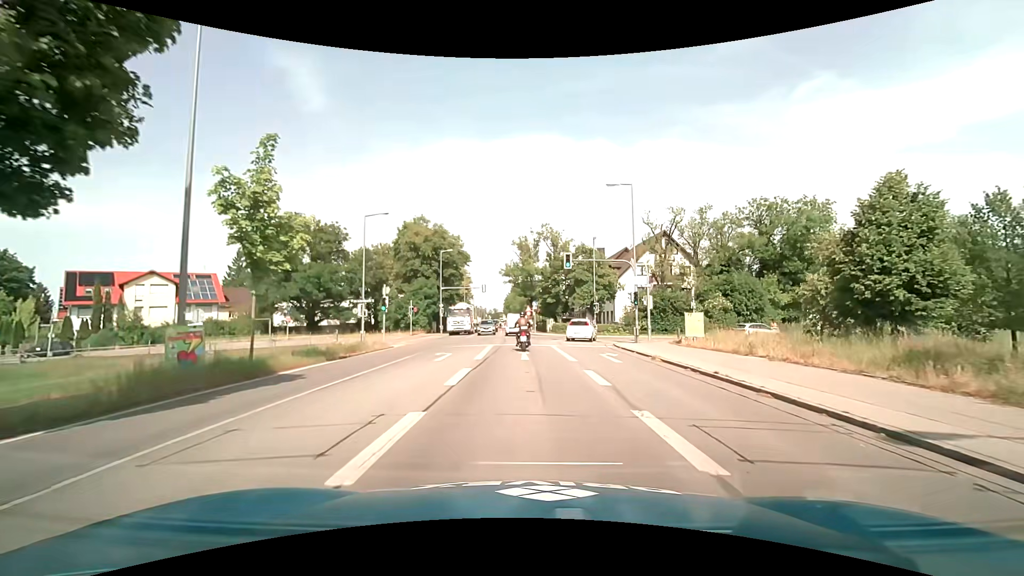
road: tertiary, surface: asphalt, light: Day
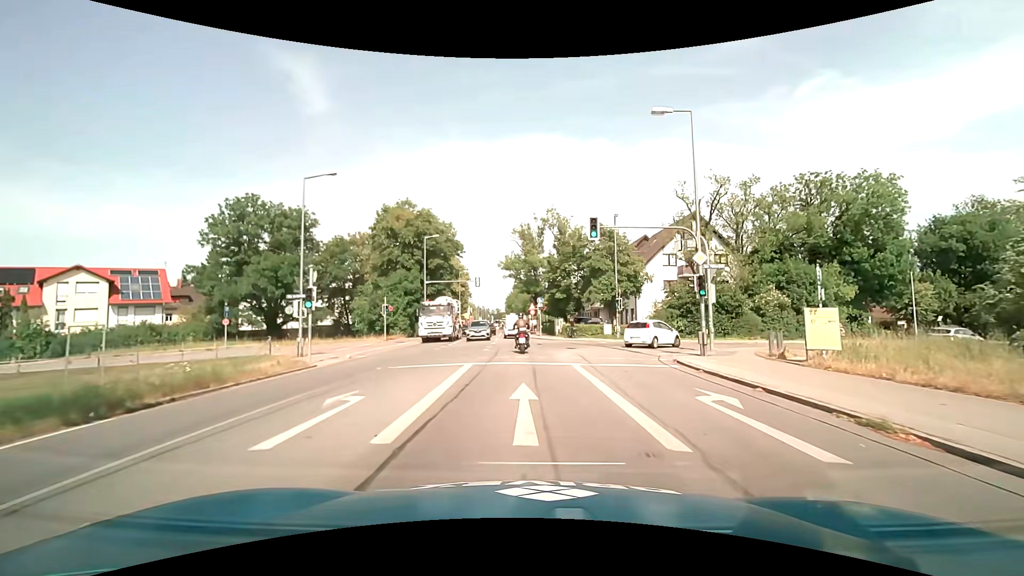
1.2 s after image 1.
(0.0, +11.3) m; 0°
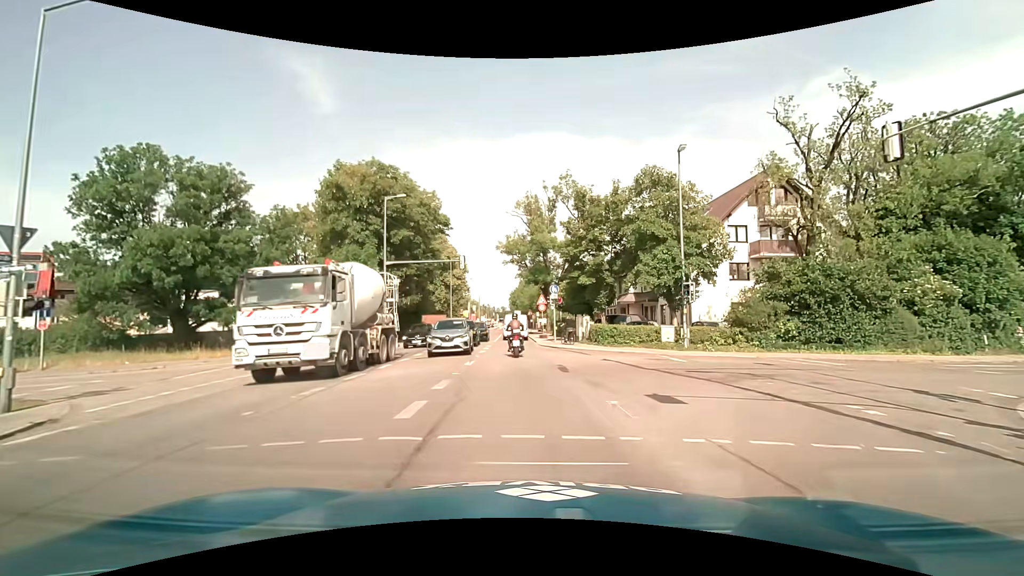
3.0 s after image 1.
(-0.2, +16.1) m; -1°
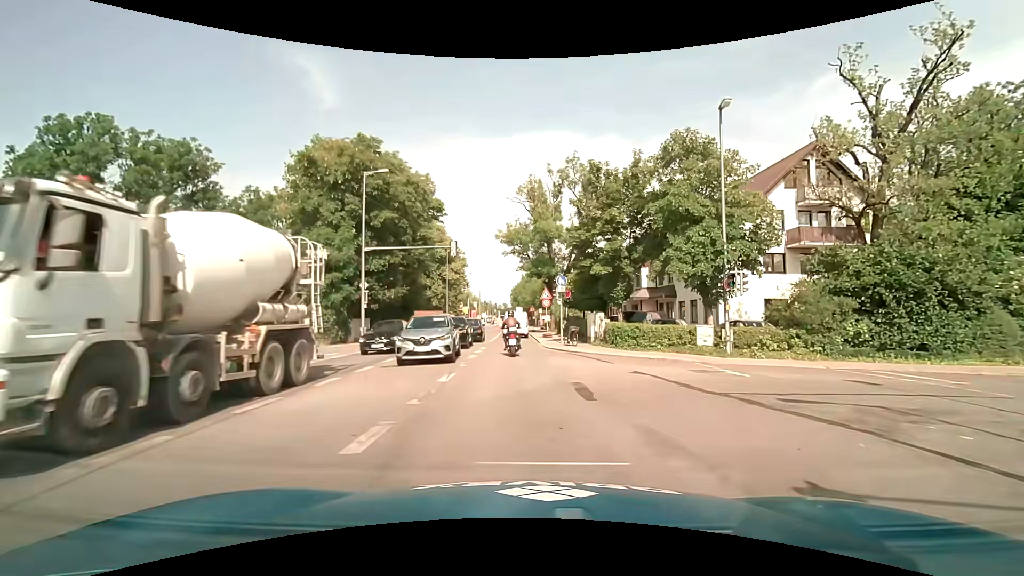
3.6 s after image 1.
(0.0, +5.0) m; 0°
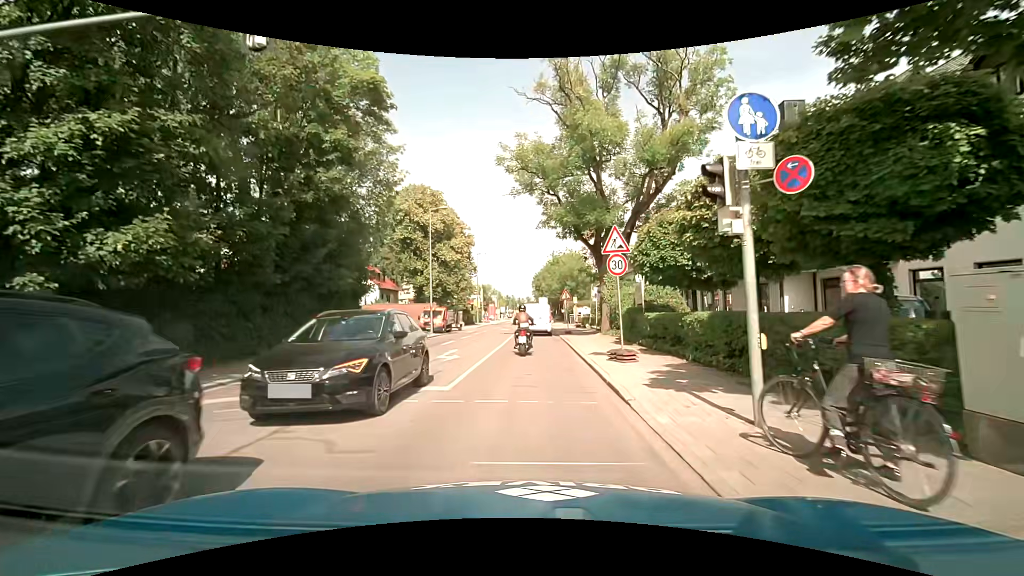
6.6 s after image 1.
(-0.4, +22.6) m; -3°
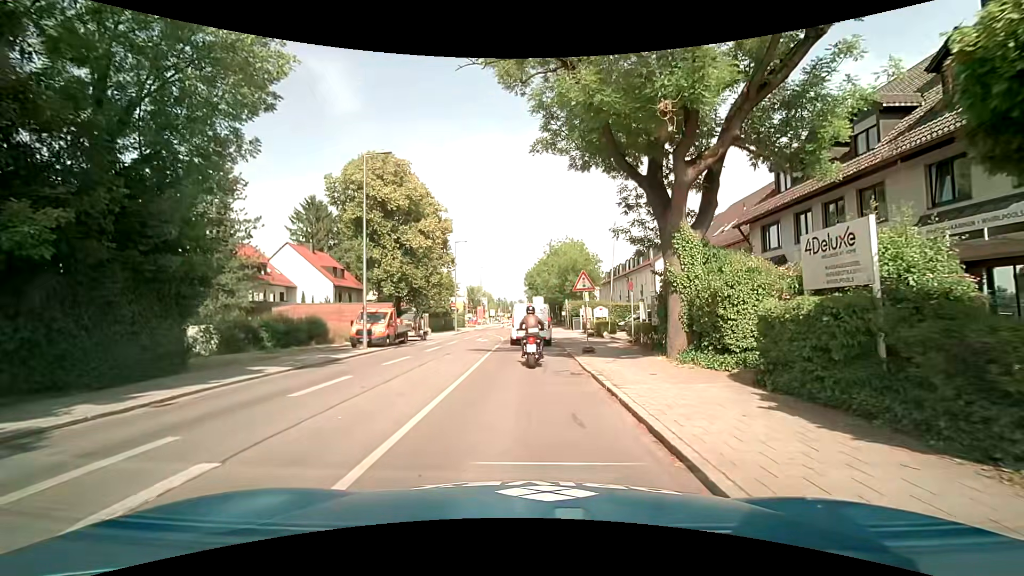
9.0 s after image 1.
(+0.2, +14.4) m; +1°
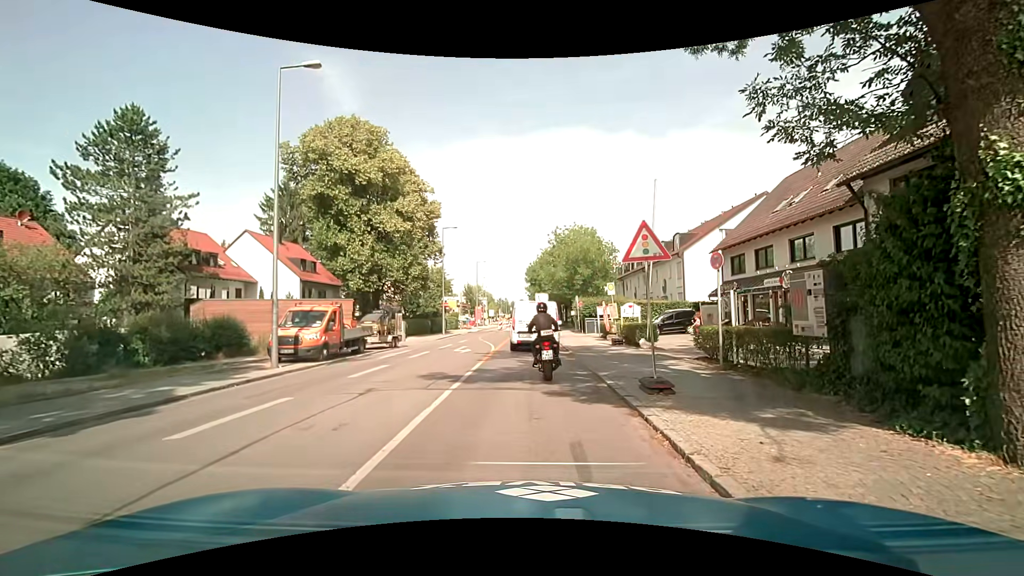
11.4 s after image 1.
(+0.1, +9.1) m; +1°
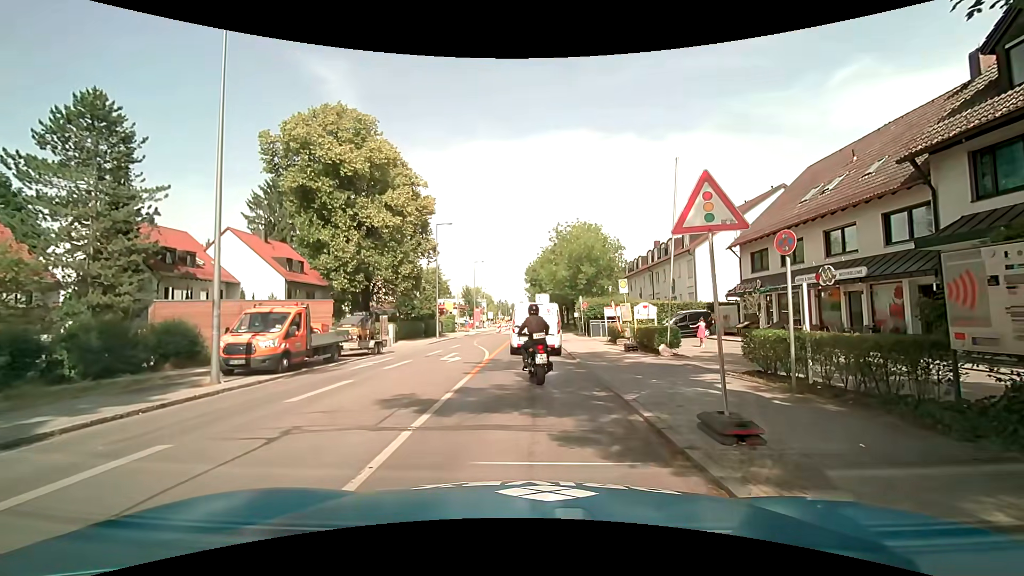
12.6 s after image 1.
(0.0, +3.1) m; 0°
